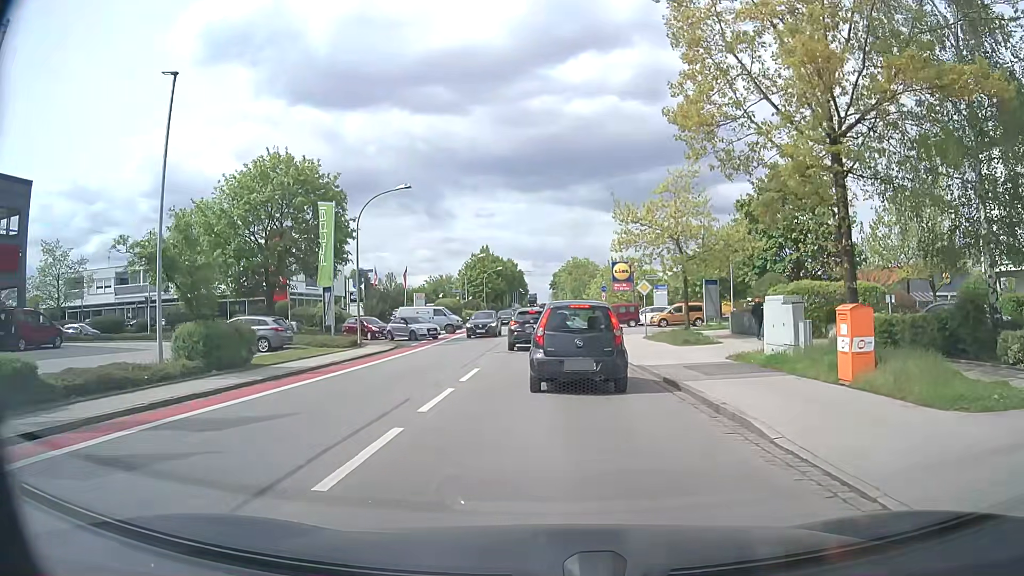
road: tertiary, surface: asphalt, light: Day
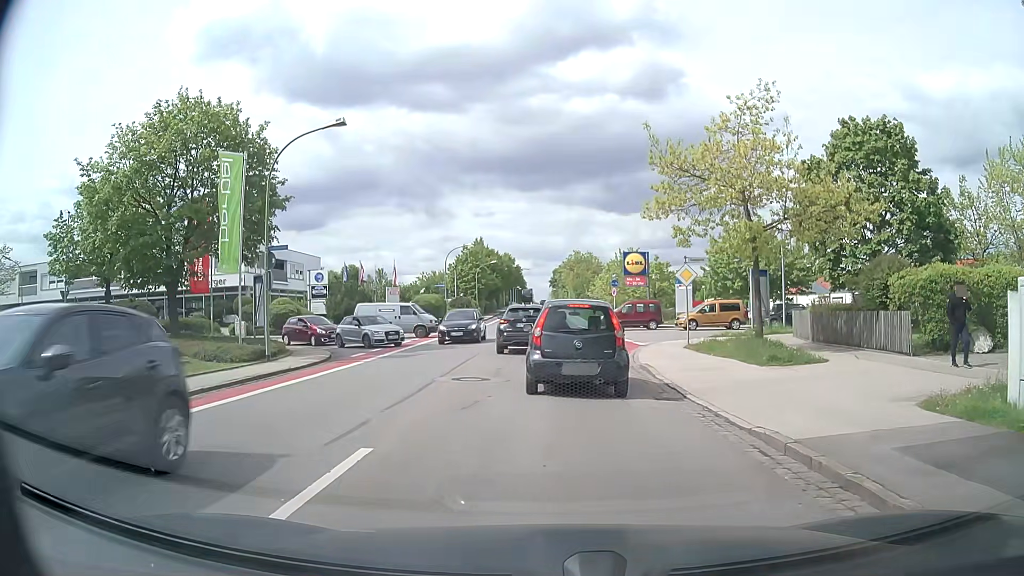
(+0.1, +10.2) m; +2°
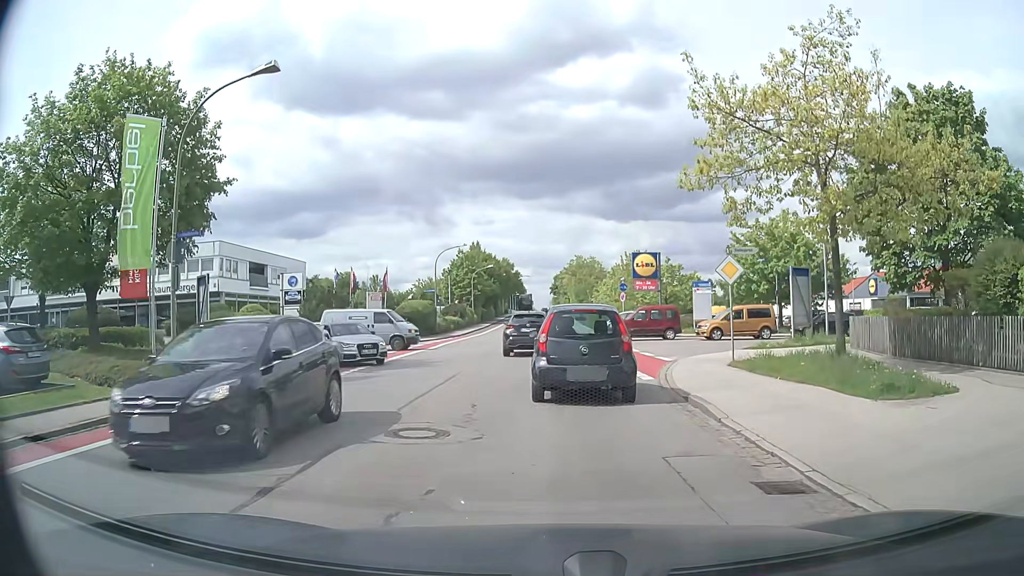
(-0.1, +5.8) m; -2°
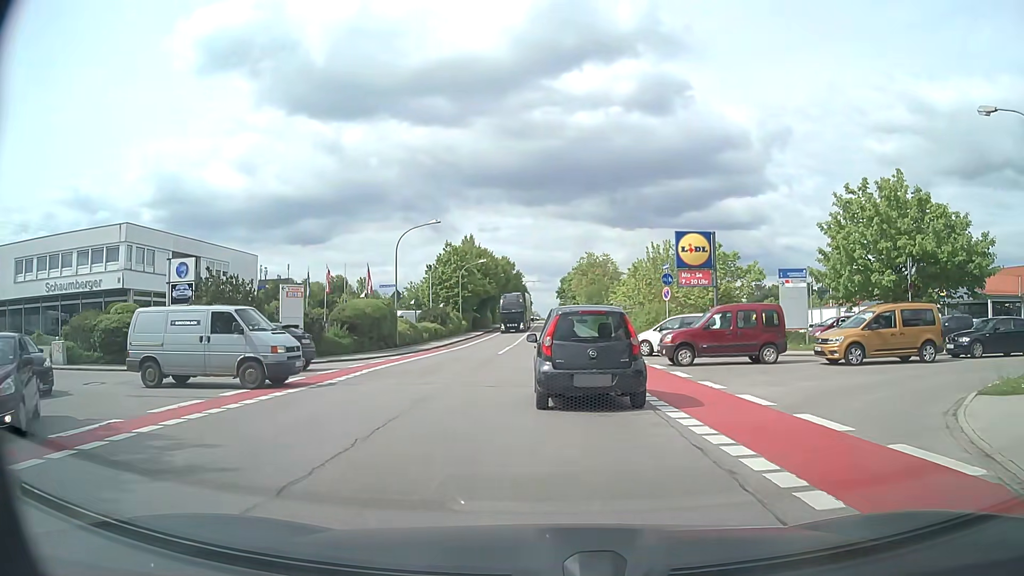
(+0.1, +16.5) m; +1°
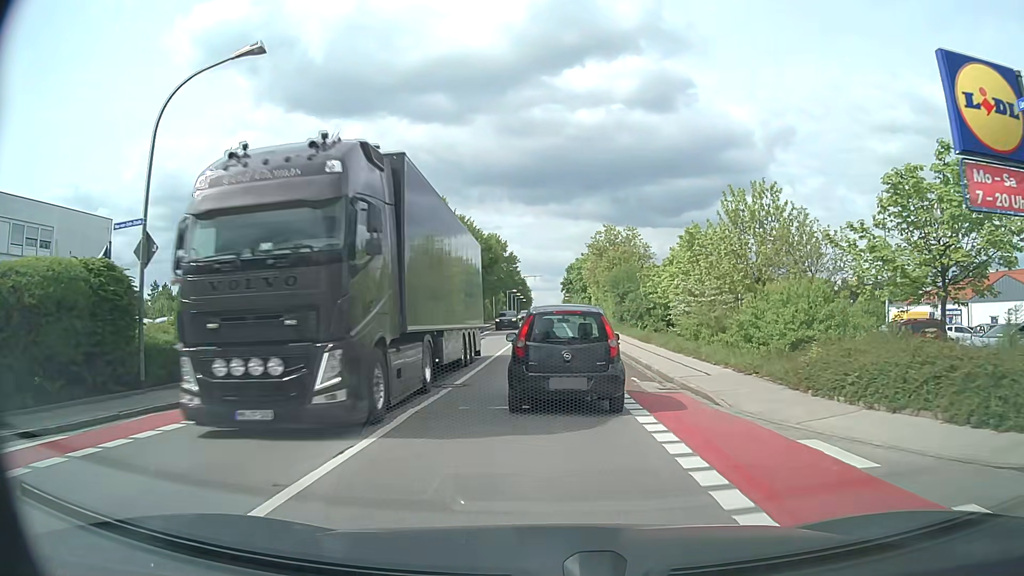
(-0.5, +26.3) m; -1°
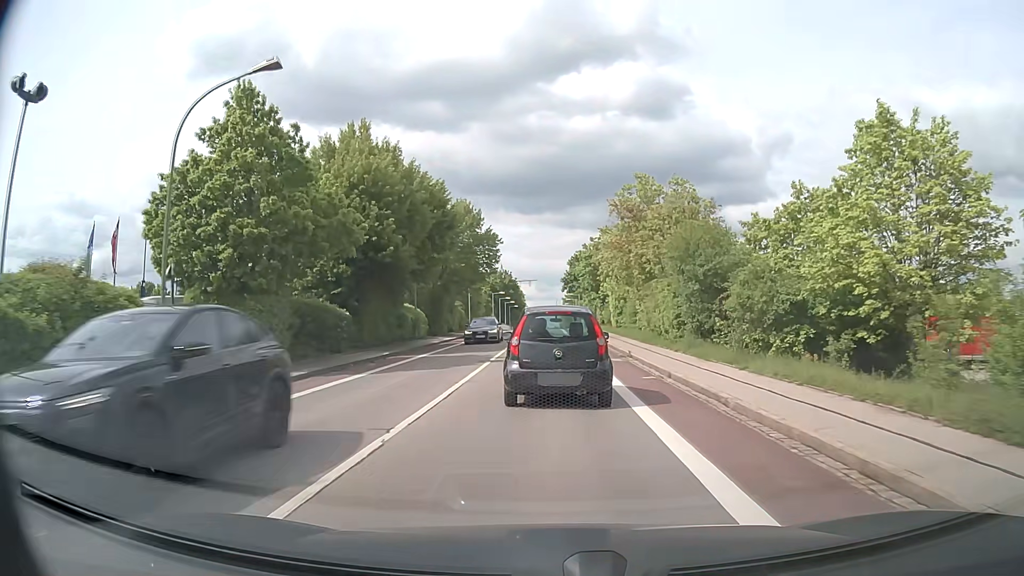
(0.0, +27.6) m; 0°
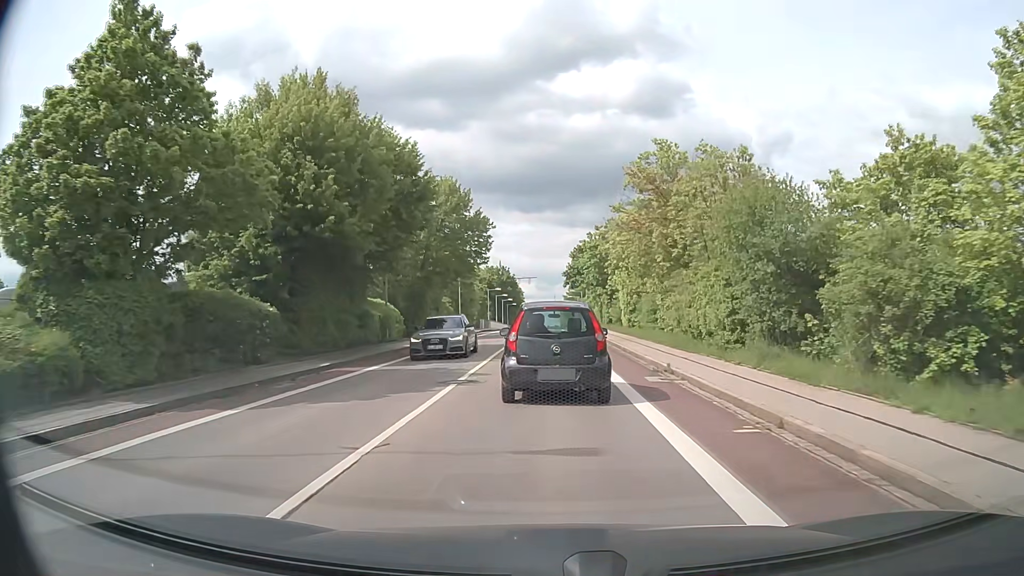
(0.0, +7.9) m; 0°
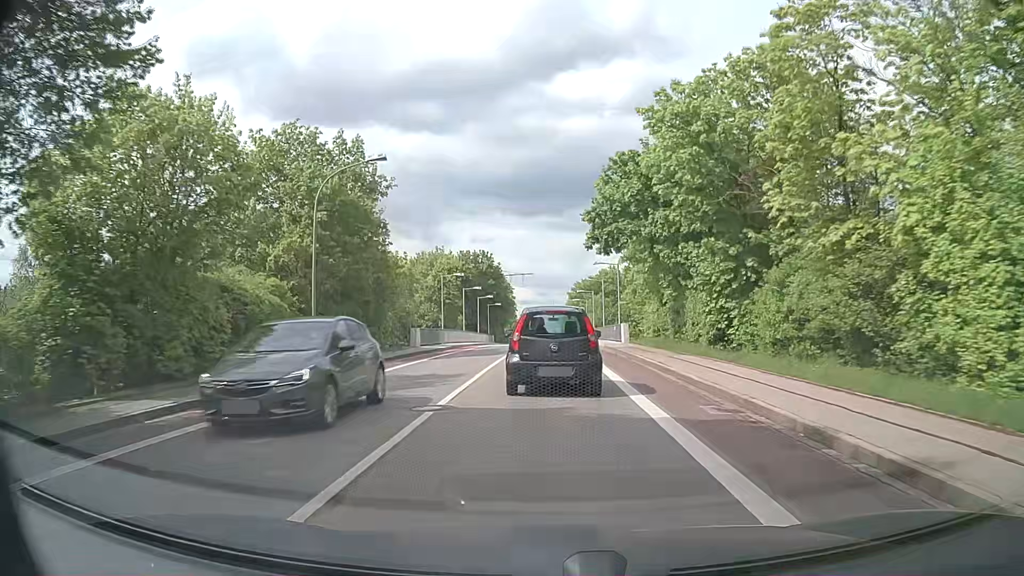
(-0.1, +40.0) m; +1°
(0, +10) (0, +20) (0, +30) (0, +40) (-1, +50) (-1, +60) (-1, +70) (-1, +80) (-1, +90) (-1, +100) m
